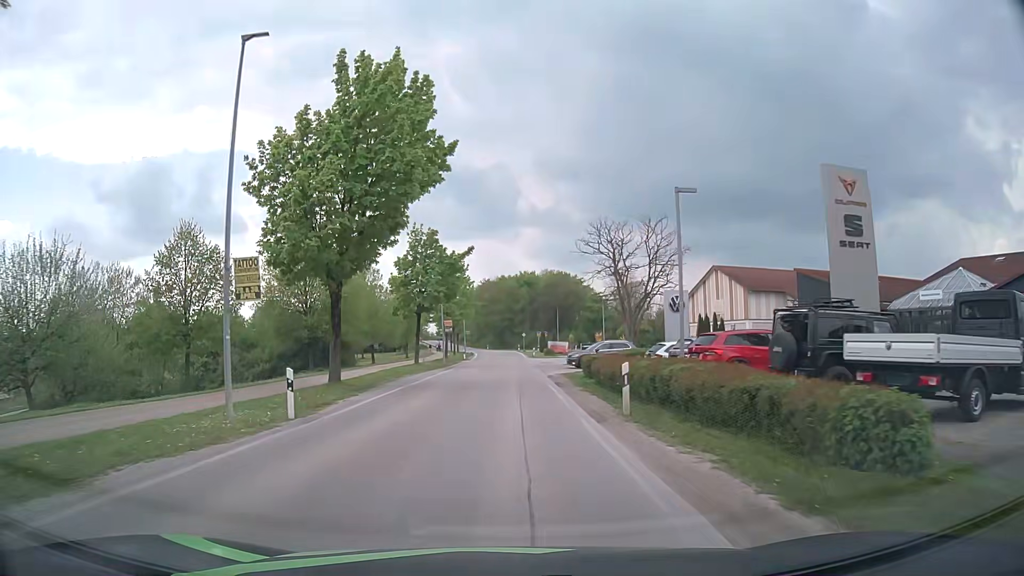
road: tertiary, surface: asphalt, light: Day
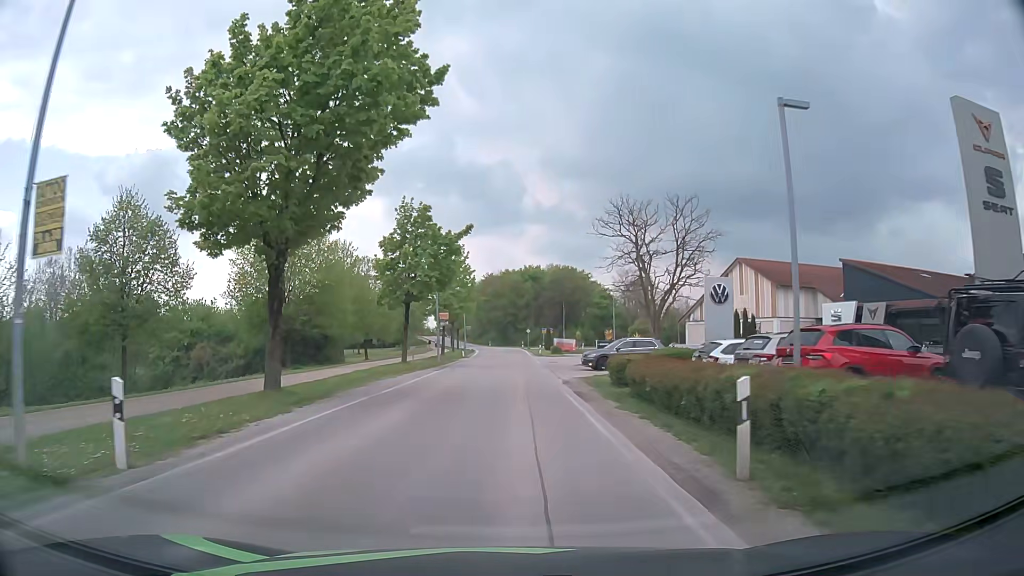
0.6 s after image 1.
(0.0, +6.6) m; 0°
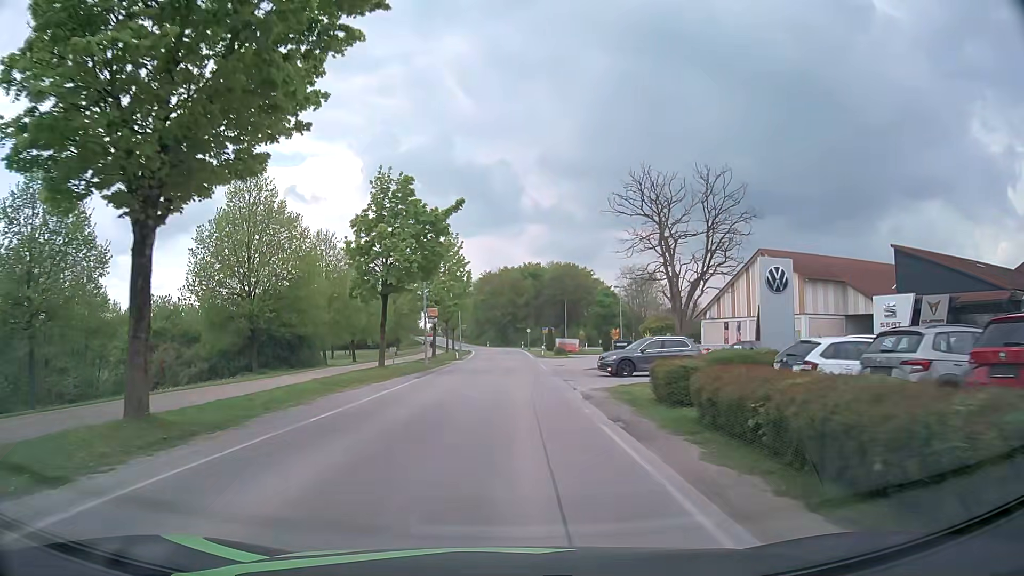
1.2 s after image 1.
(0.0, +6.5) m; 0°
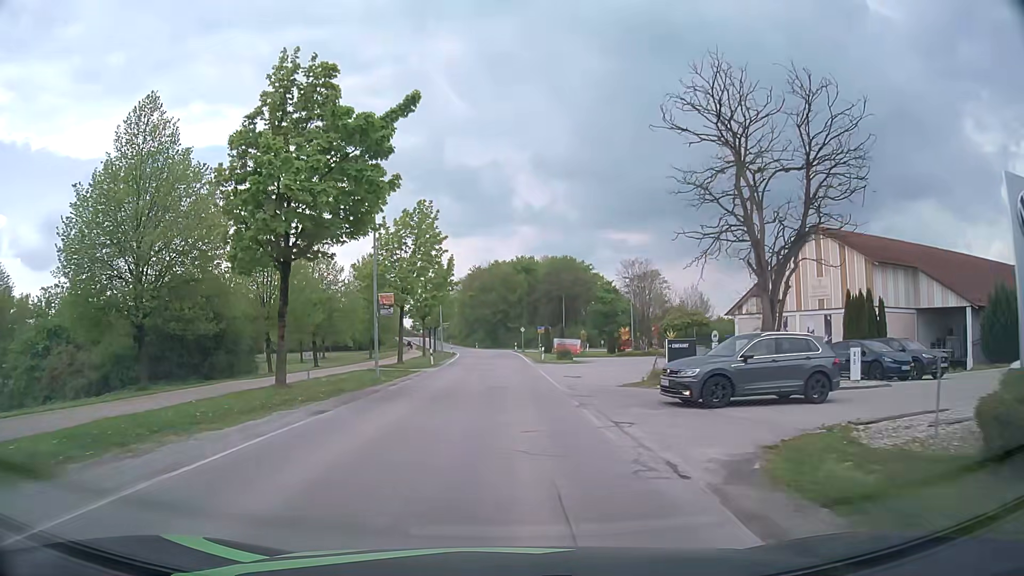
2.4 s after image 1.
(0.0, +13.0) m; 0°
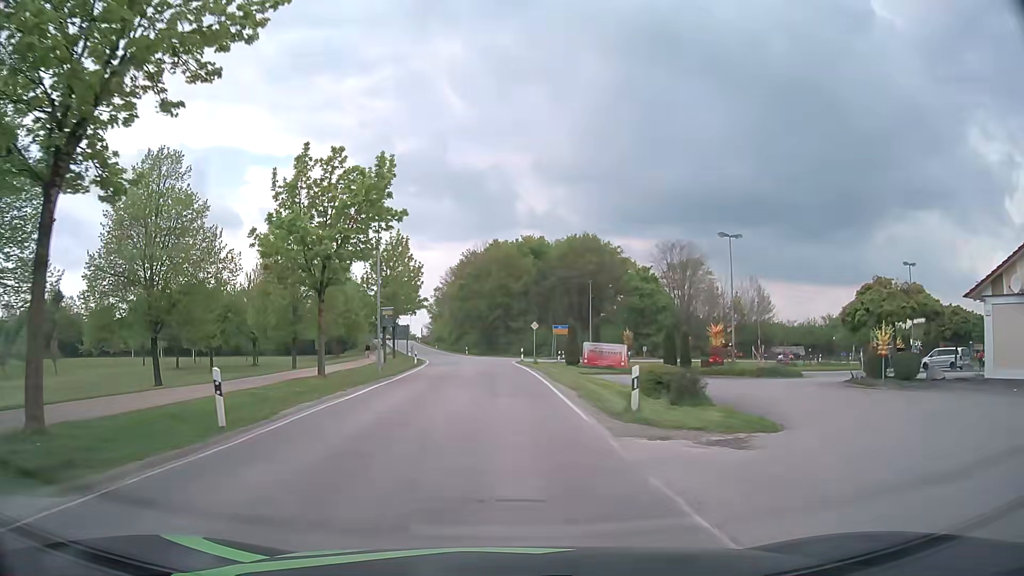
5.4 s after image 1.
(+0.4, +32.7) m; 0°
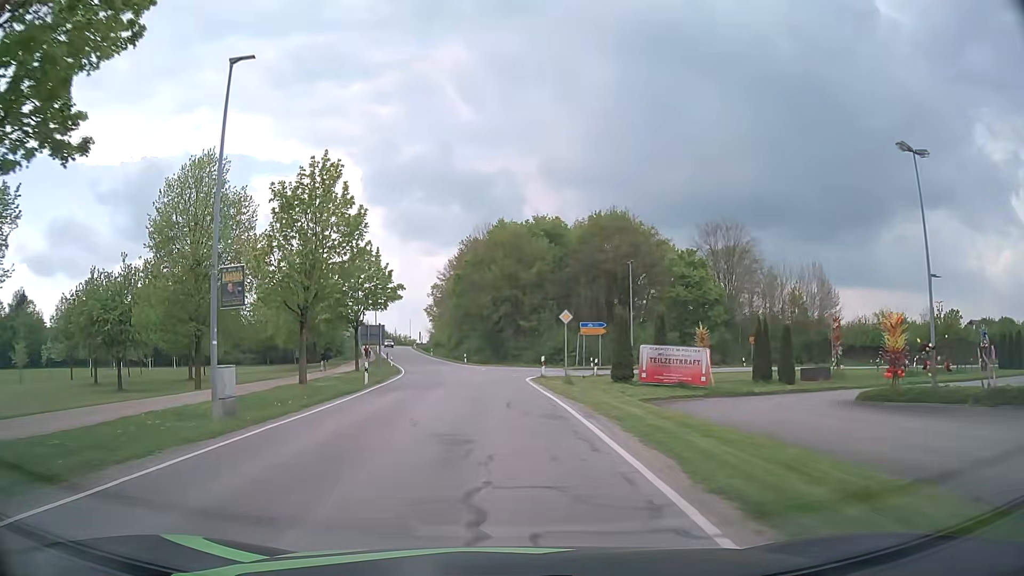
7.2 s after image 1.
(0.0, +20.0) m; -1°
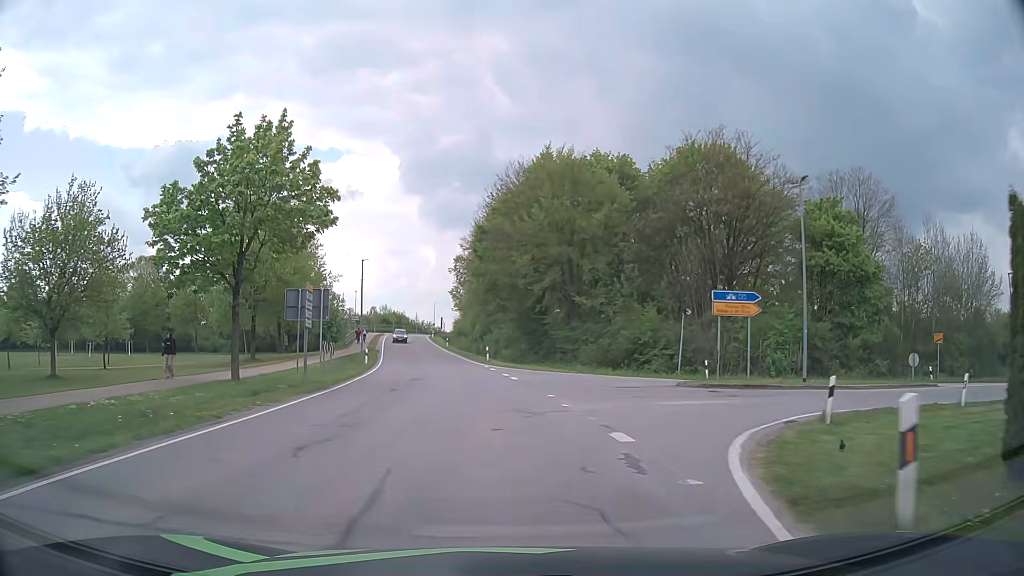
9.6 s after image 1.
(-0.5, +26.7) m; -3°
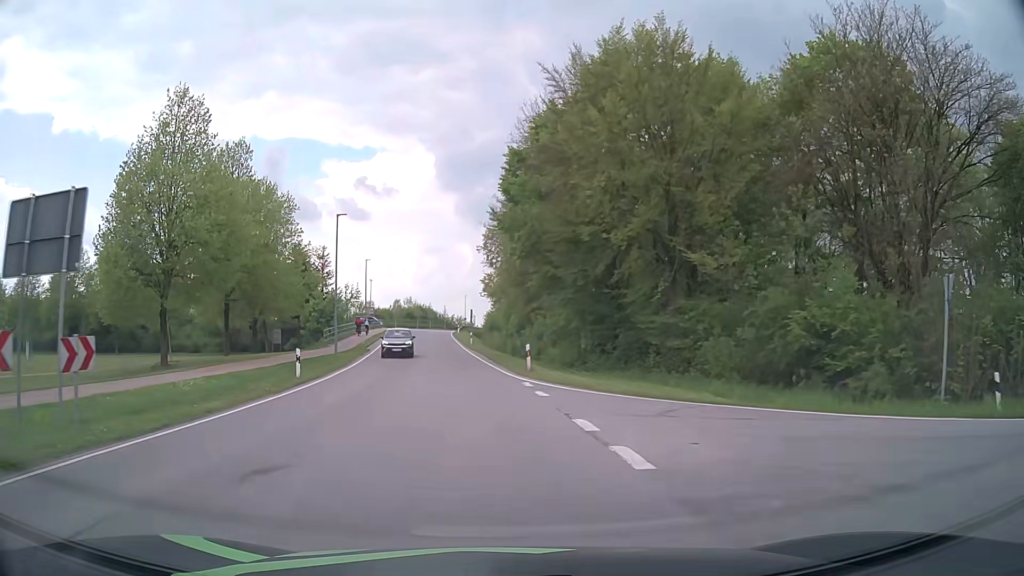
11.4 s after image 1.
(-0.5, +20.4) m; -3°
(0, +10) (-1, +20) (-2, +30) (-3, +40) (-5, +50) (-6, +60) (-7, +70) (-8, +79) (-9, +89) (-10, +99) m
